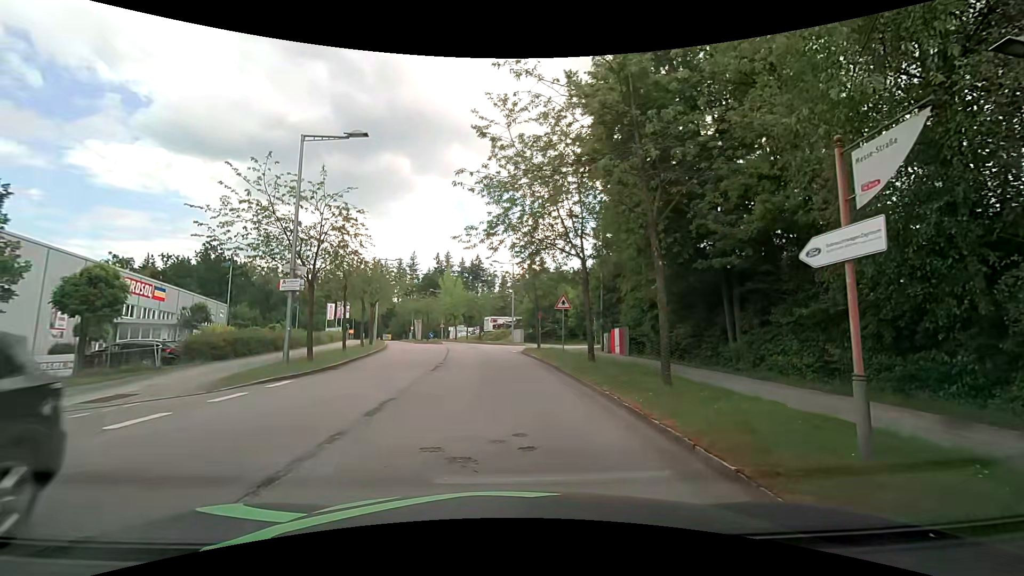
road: residential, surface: asphalt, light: Day
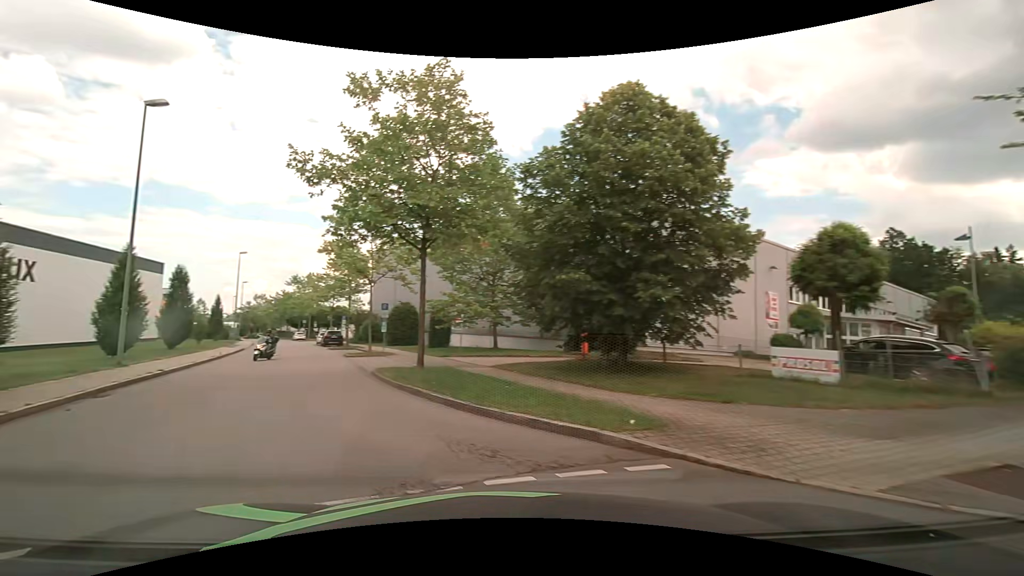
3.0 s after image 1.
(-5.6, +7.6) m; -70°
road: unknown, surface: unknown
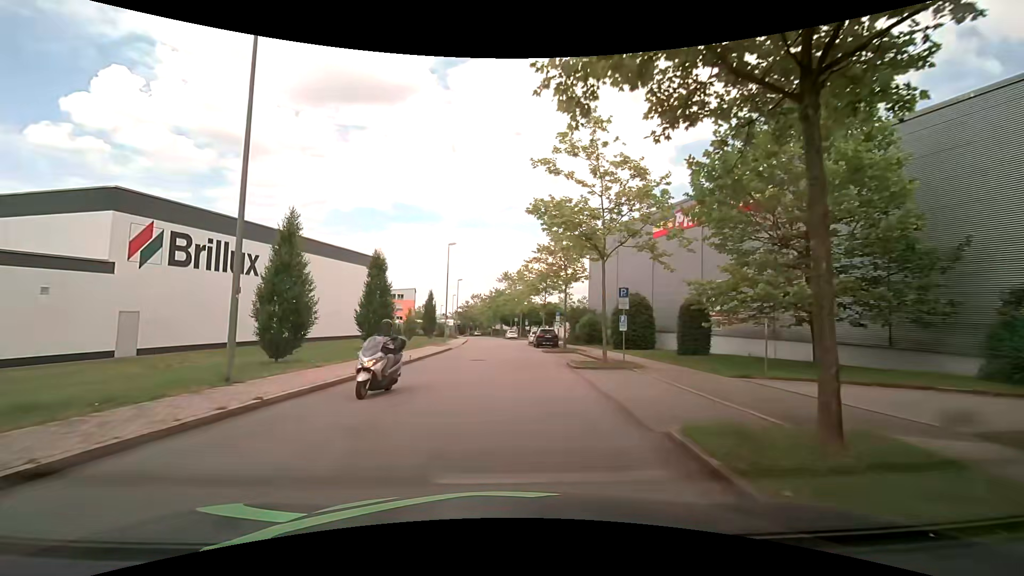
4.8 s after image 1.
(-3.3, +11.0) m; -23°
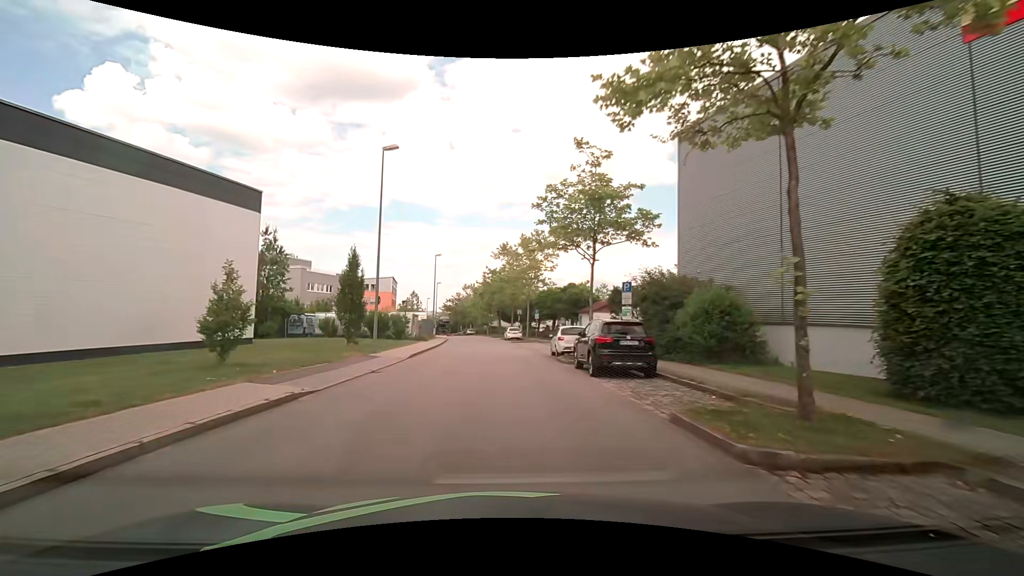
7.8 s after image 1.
(-0.1, +27.5) m; -1°
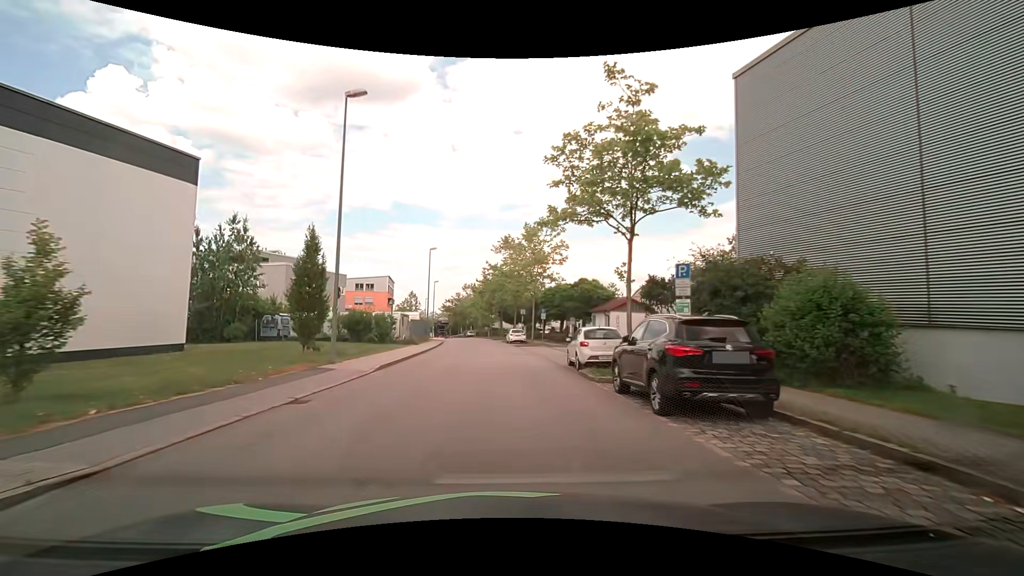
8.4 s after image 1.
(+0.1, +6.1) m; 0°
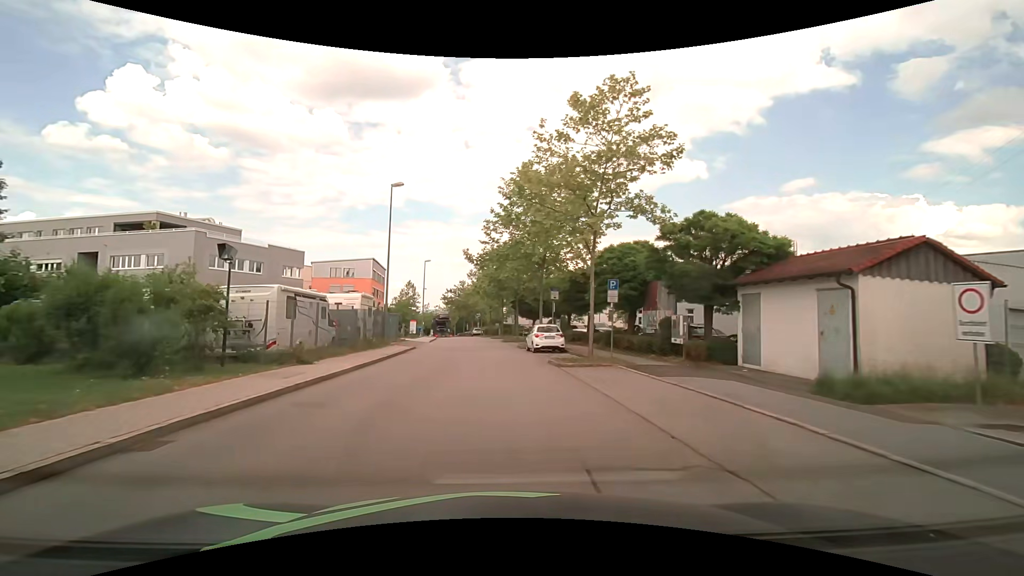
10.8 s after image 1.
(-0.5, +23.9) m; -1°
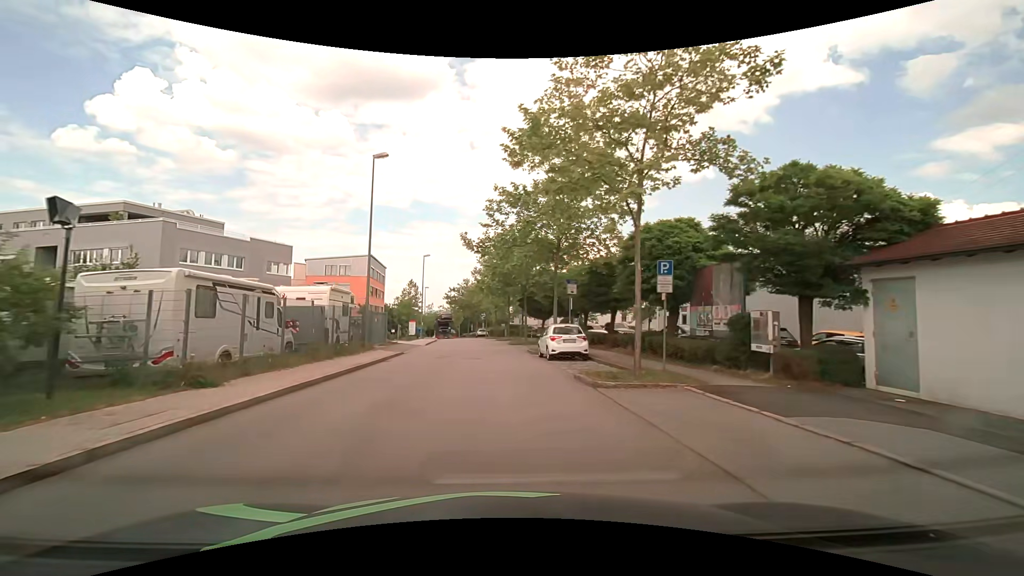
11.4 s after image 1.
(0.0, +5.6) m; 0°
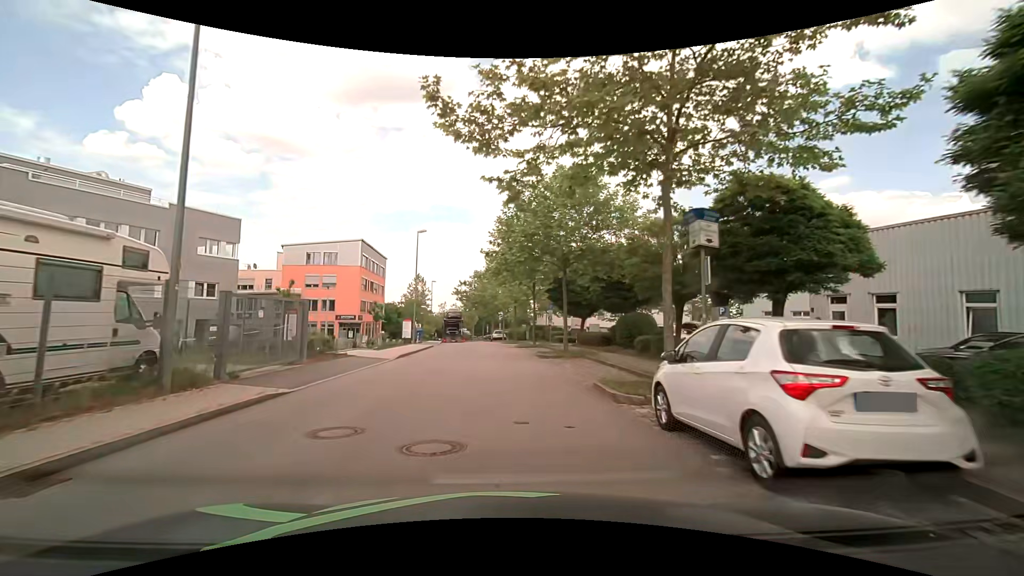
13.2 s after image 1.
(-0.4, +16.0) m; -2°
(0, +10) (-1, +20) (-1, +30) (-2, +40) (-2, +50) (-3, +60) (-4, +70) (-6, +80) (-7, +90) (-9, +99) m
